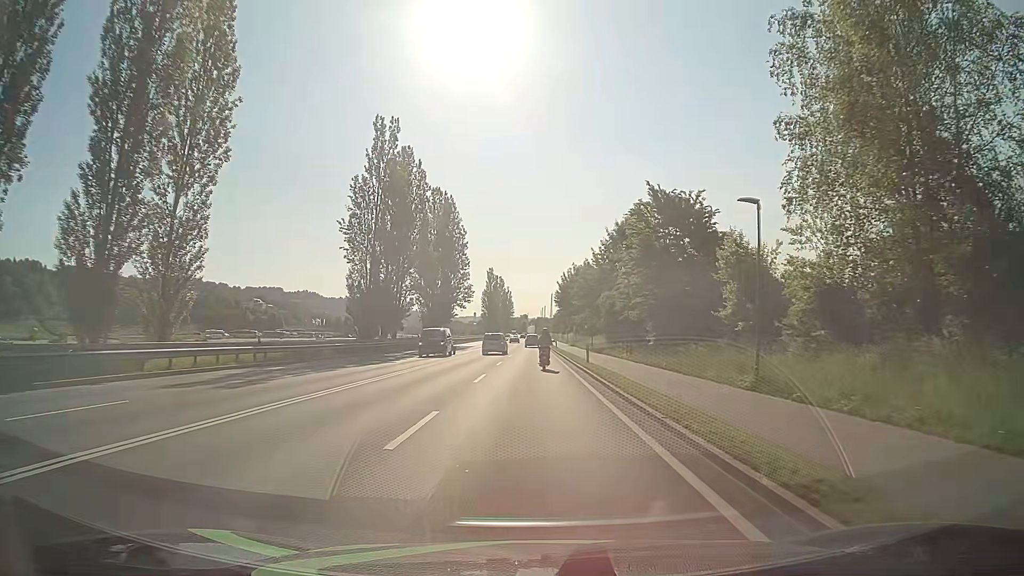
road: primary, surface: asphalt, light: Day
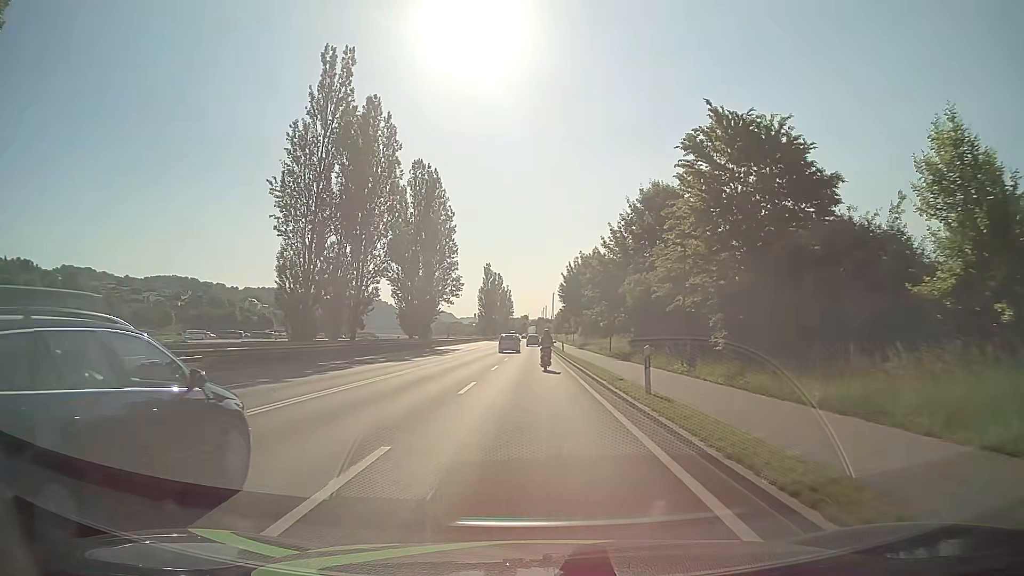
(0.0, +15.9) m; 0°
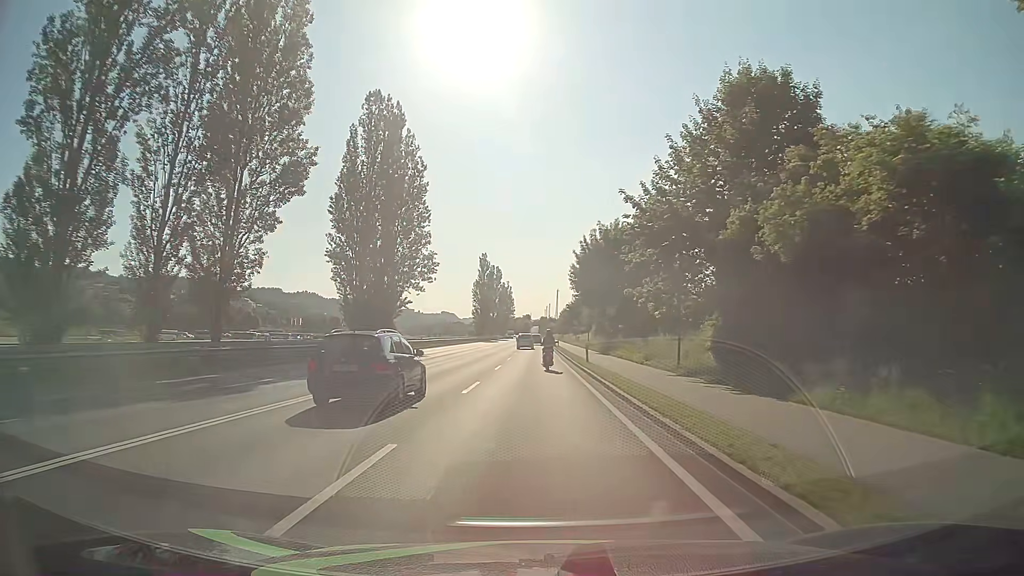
(0.0, +24.0) m; 0°
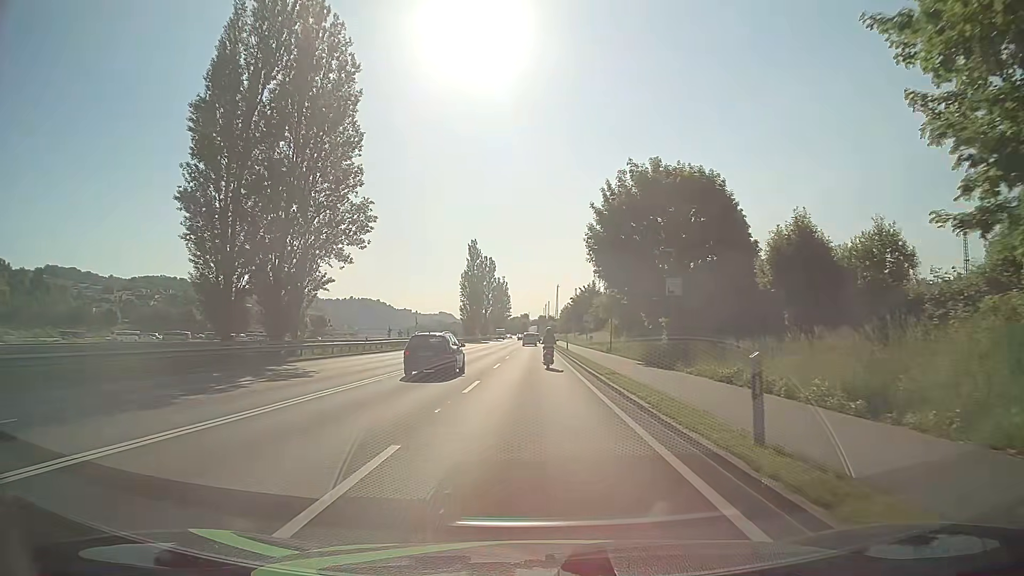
(+0.1, +24.2) m; +1°
